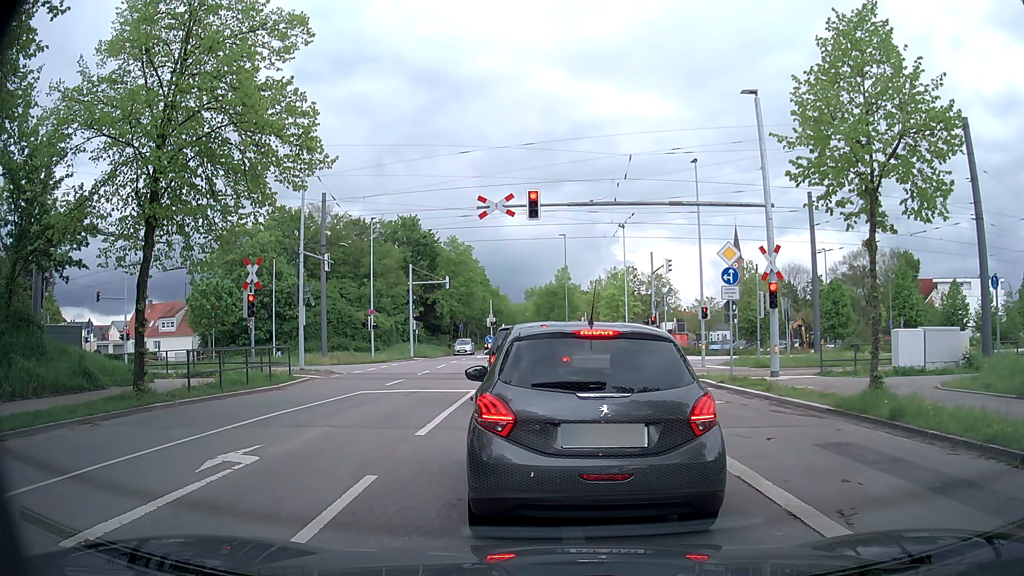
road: tertiary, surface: asphalt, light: Day
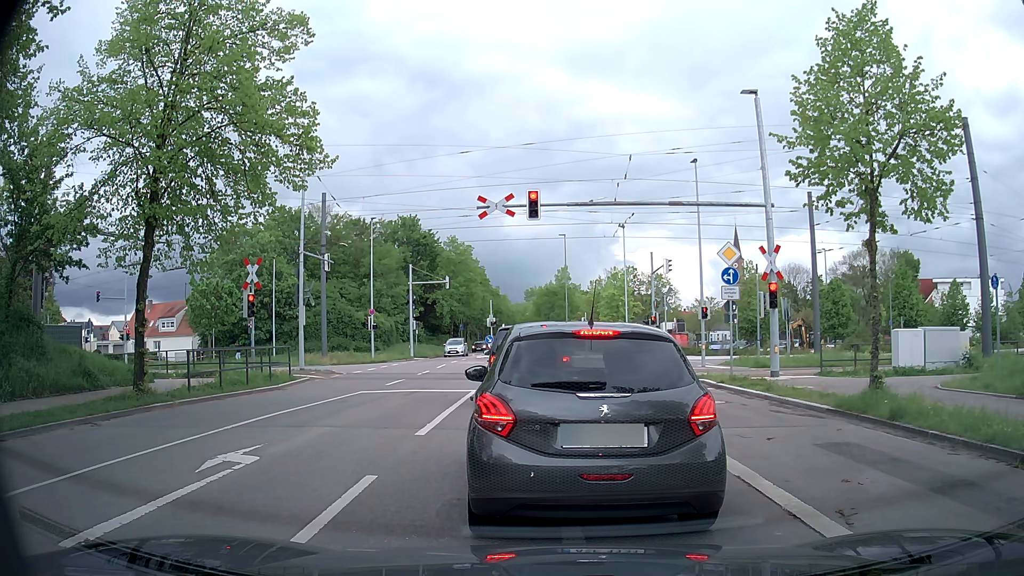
(0.0, 0.0) m; 0°
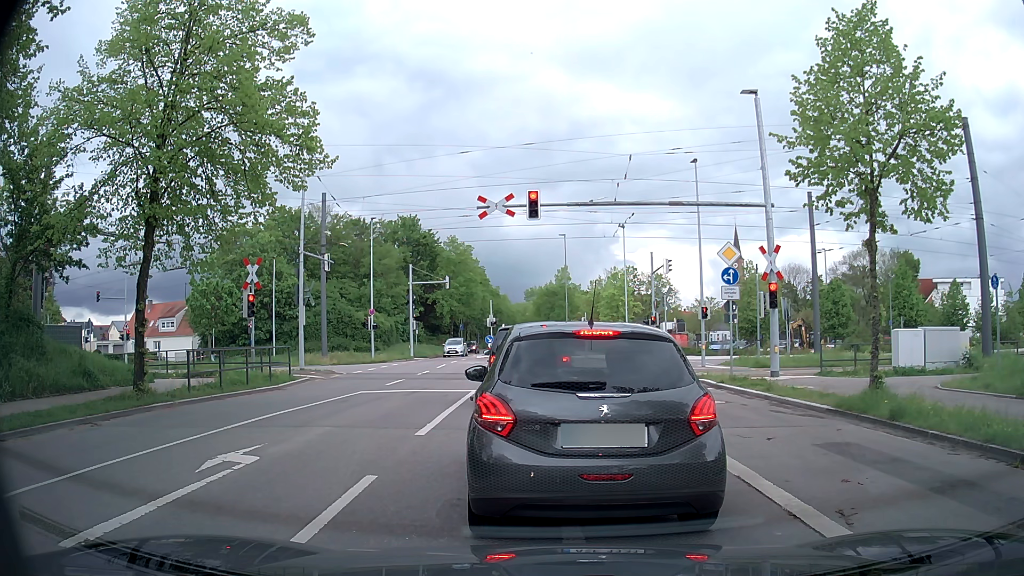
(0.0, 0.0) m; 0°
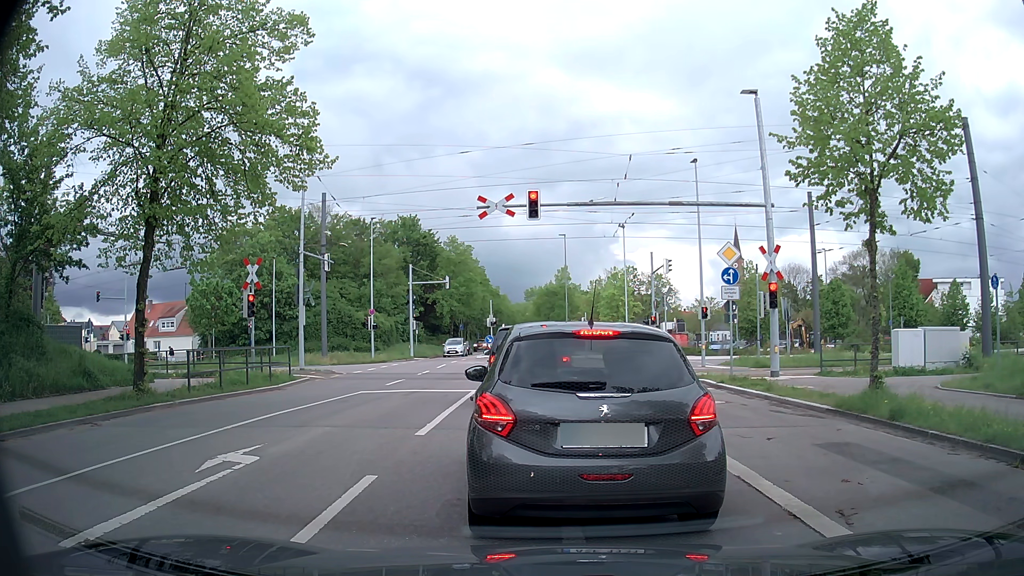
(0.0, 0.0) m; 0°
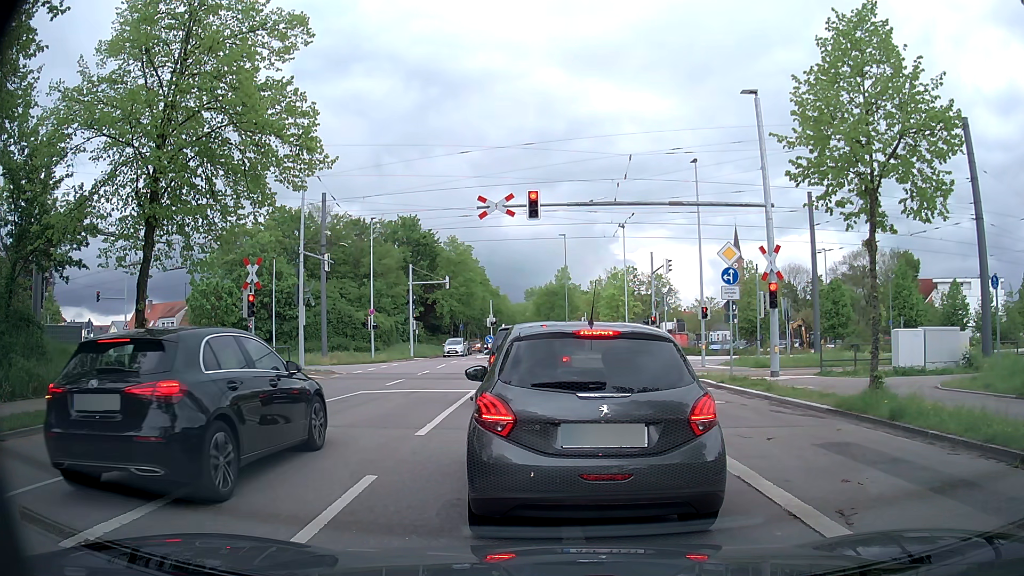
(0.0, 0.0) m; 0°
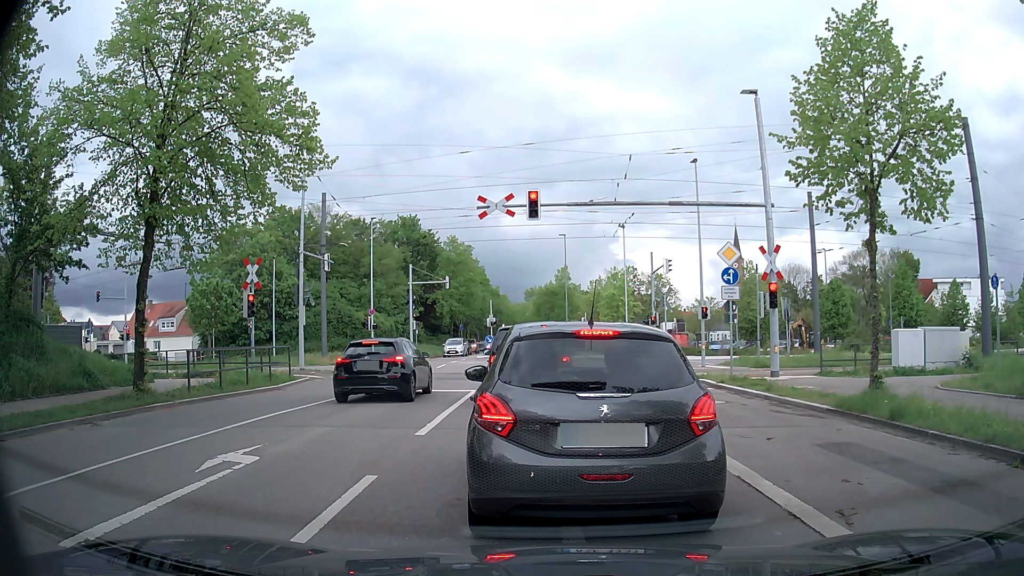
(0.0, 0.0) m; 0°
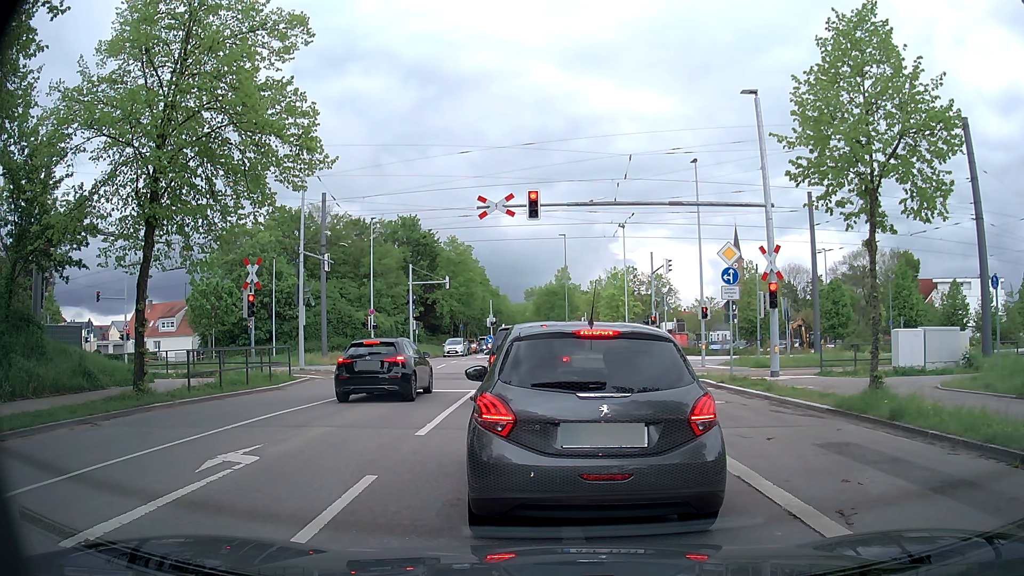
(0.0, 0.0) m; 0°
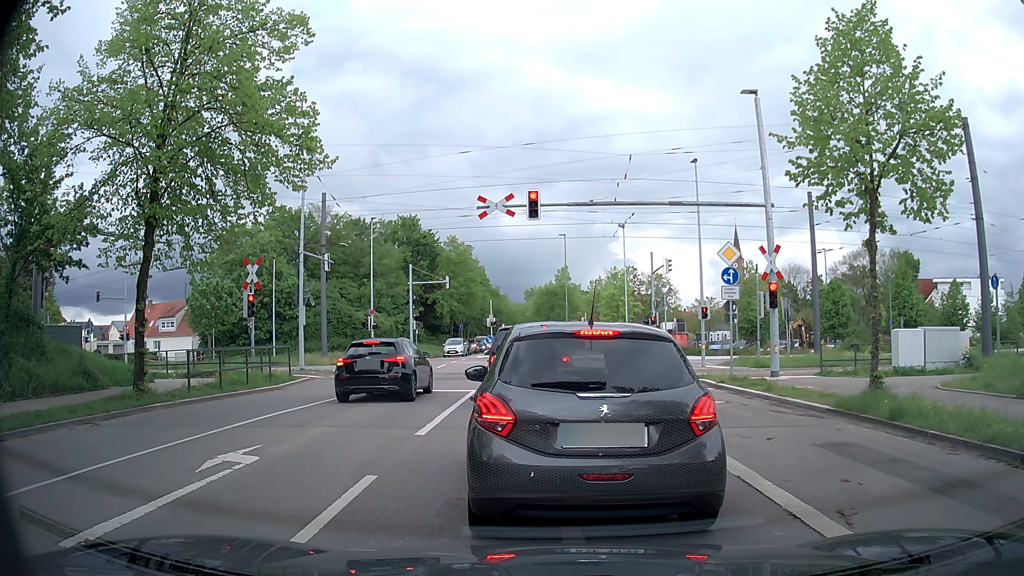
(0.0, 0.0) m; 0°
